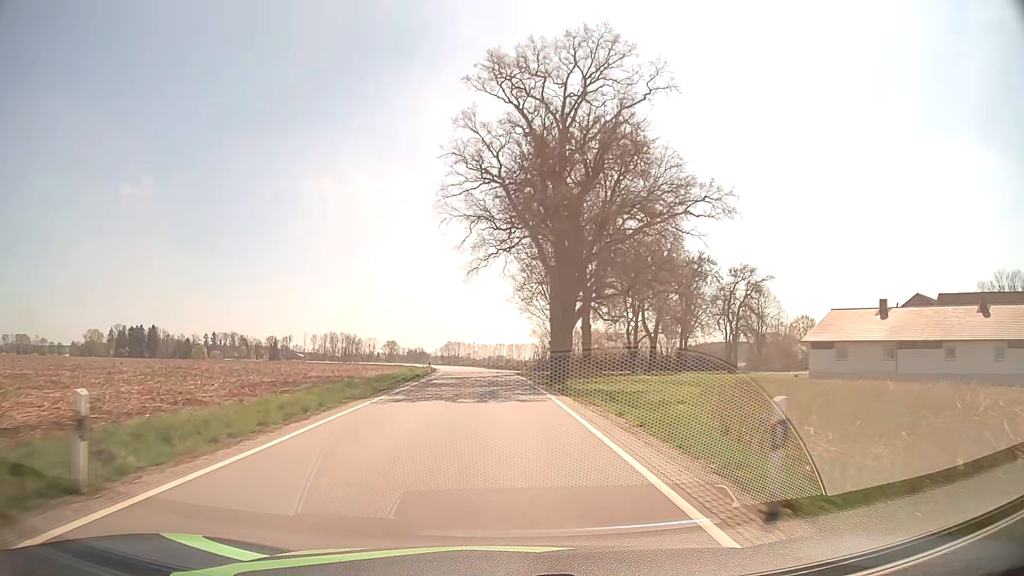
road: tertiary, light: Day
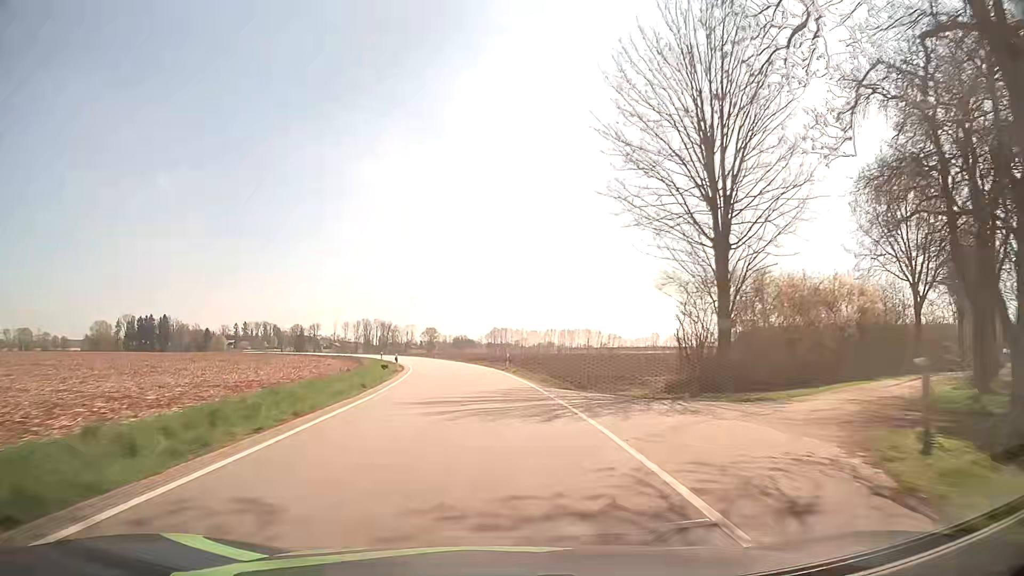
(-1.4, +49.6) m; -4°
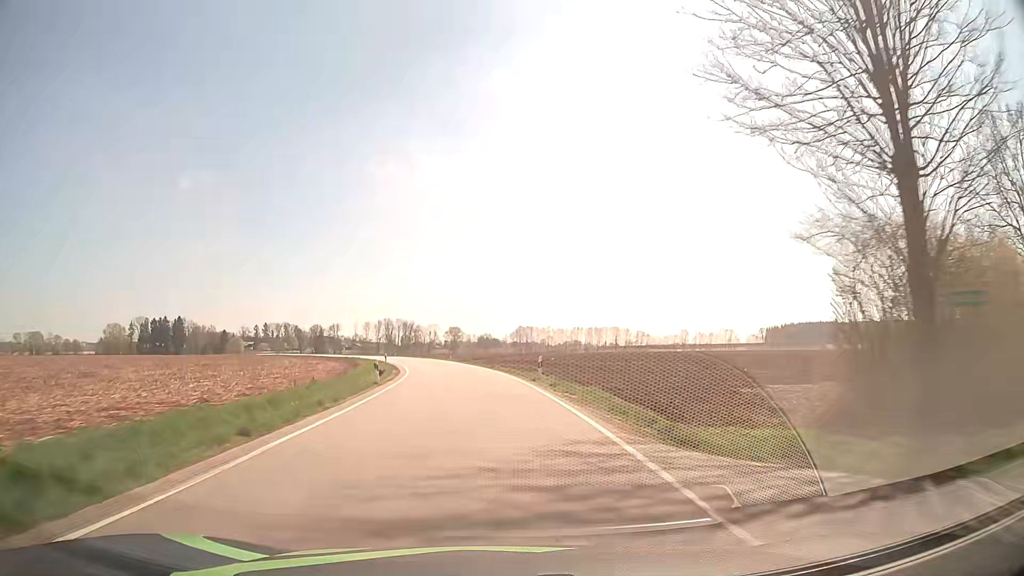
(-0.3, +12.7) m; -2°
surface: asphalt
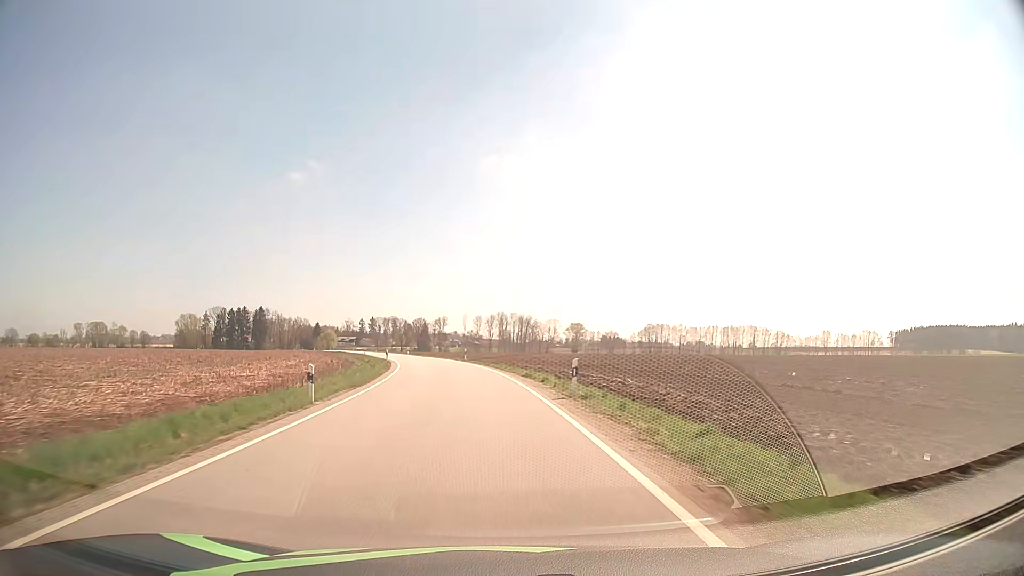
(-4.2, +50.8) m; -10°
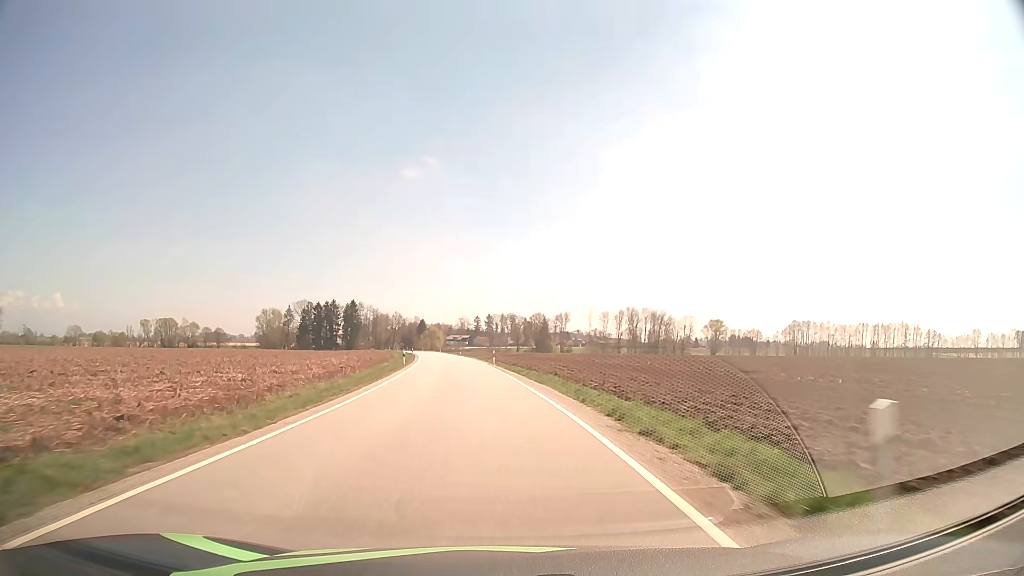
(-5.1, +51.2) m; -11°
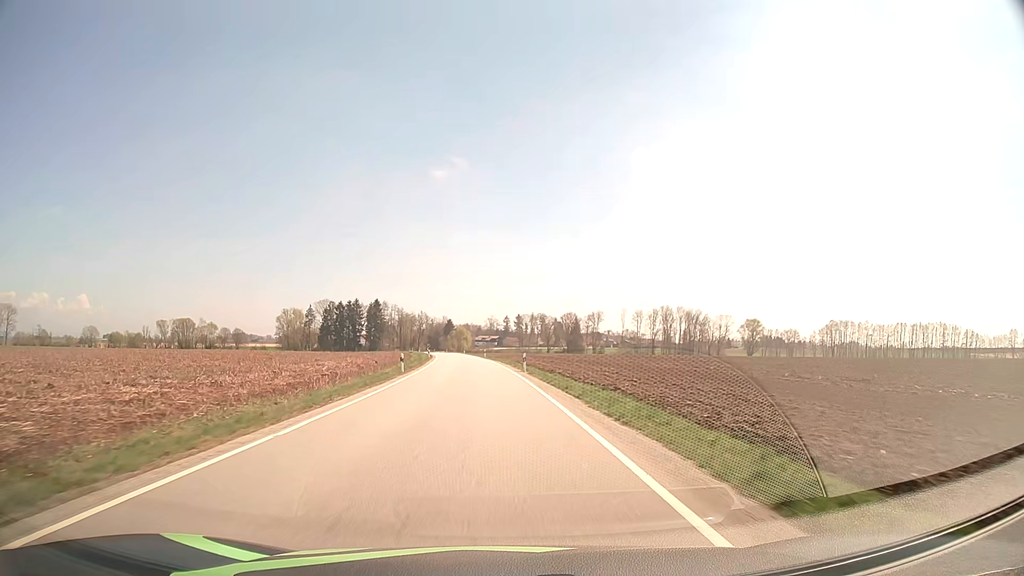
(-0.3, +13.0) m; -2°
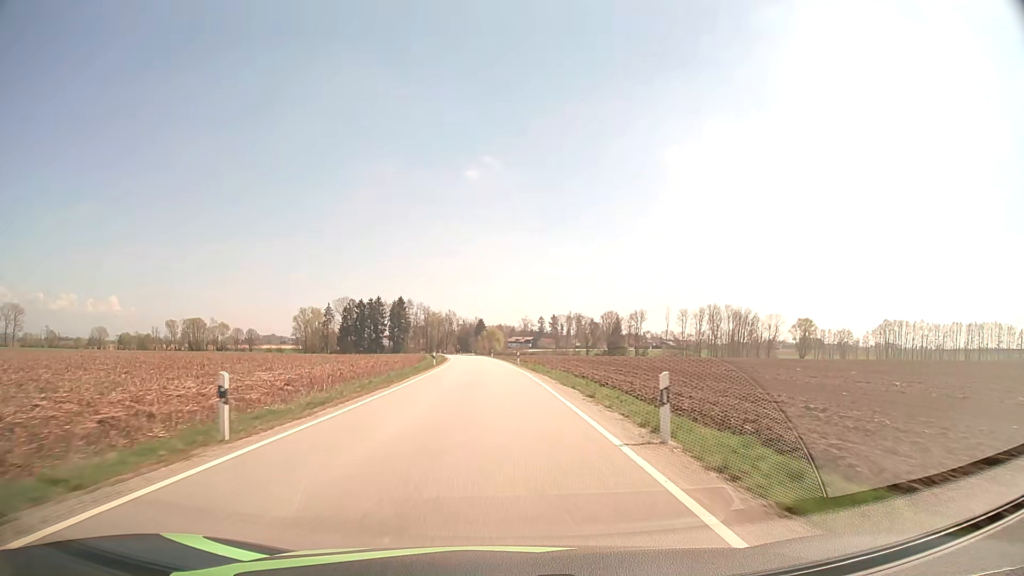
(-0.9, +26.1) m; -3°
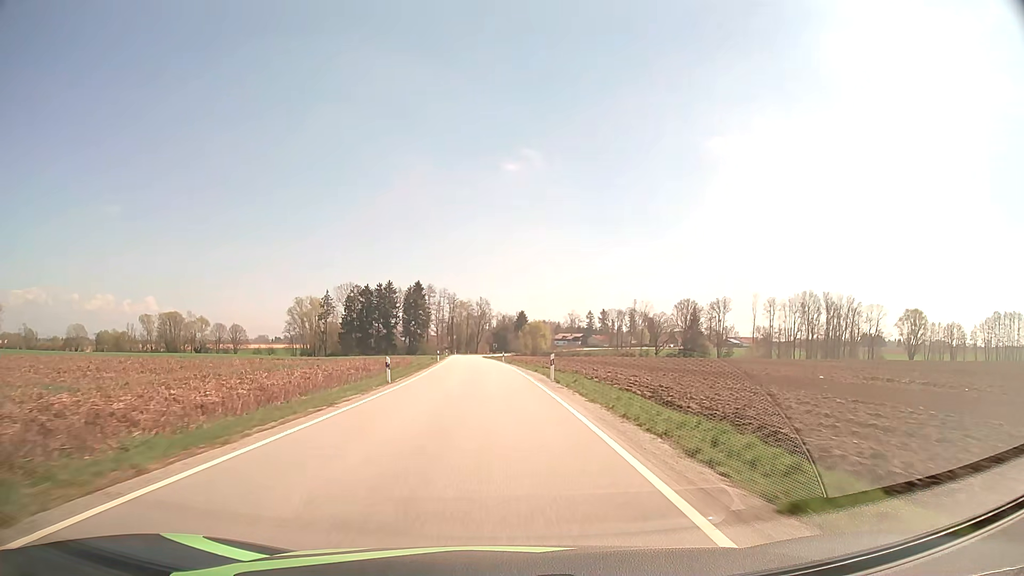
(-2.0, +66.3) m; -4°
(0, +10) (0, +20) (-1, +30) (-1, +40) (-2, +50) (-2, +60) (-3, +70) (-4, +80) (-4, +90) (-5, +100) m
